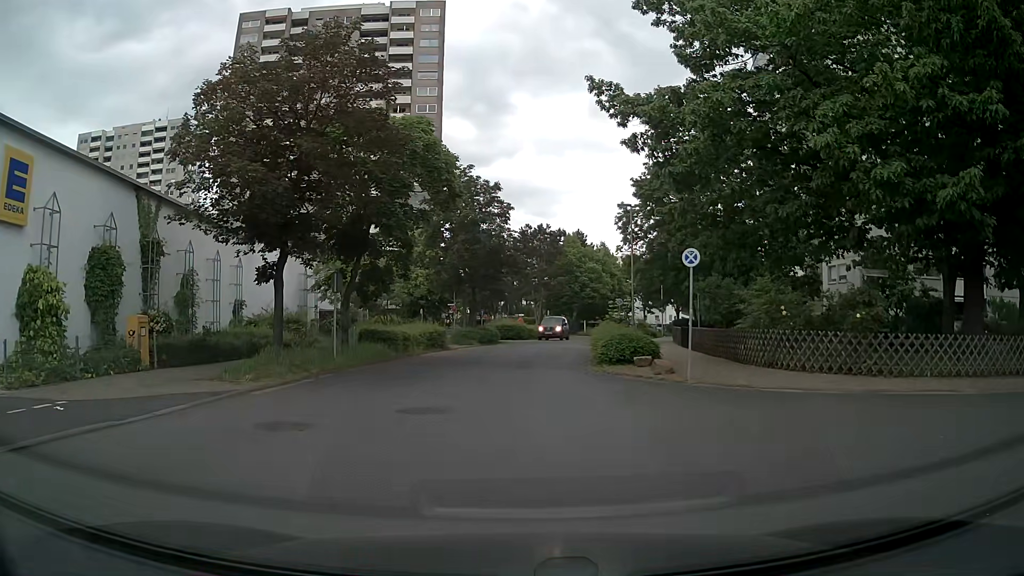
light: Day
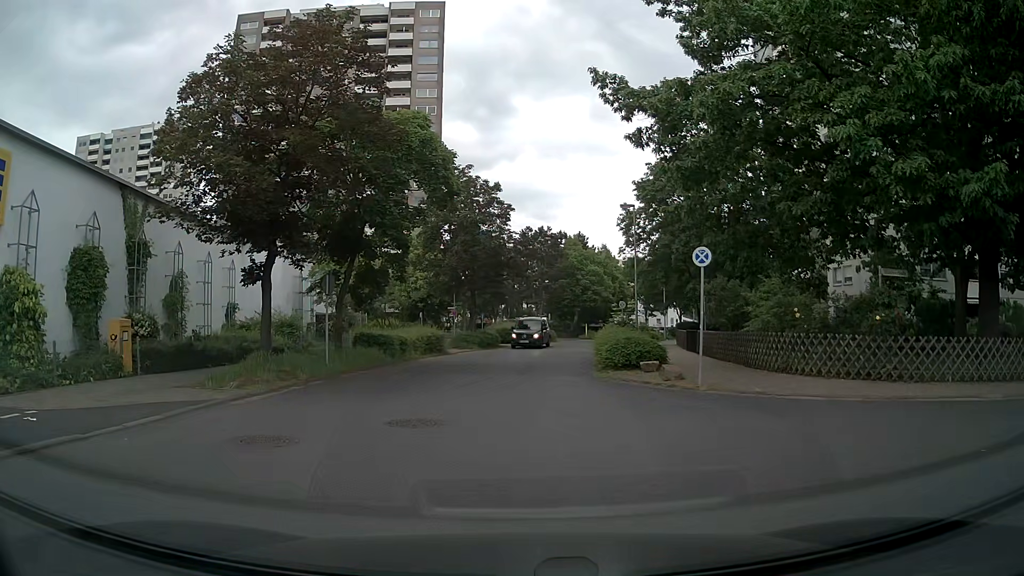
(0.0, +0.8) m; 0°
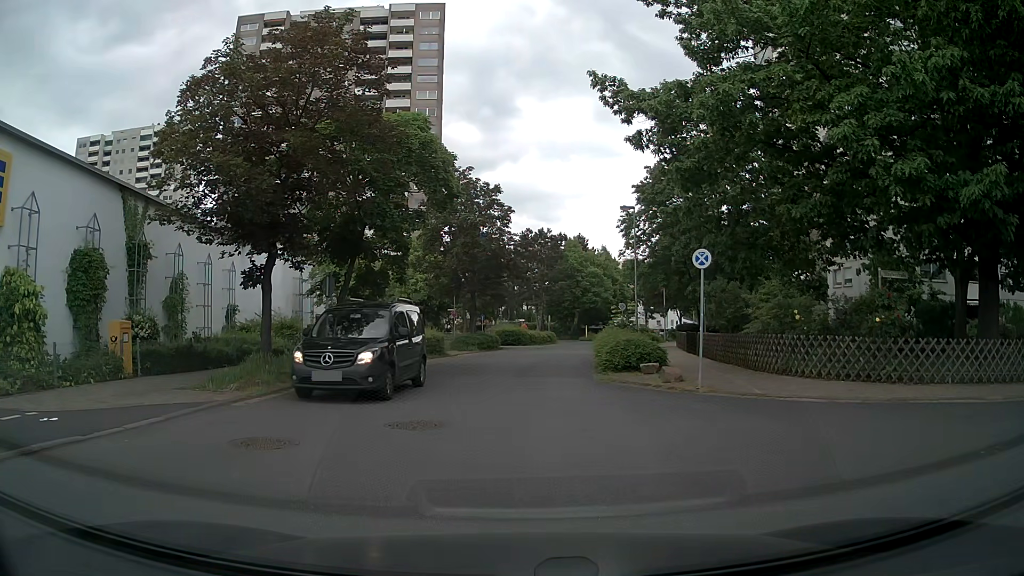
(0.0, +0.1) m; 0°
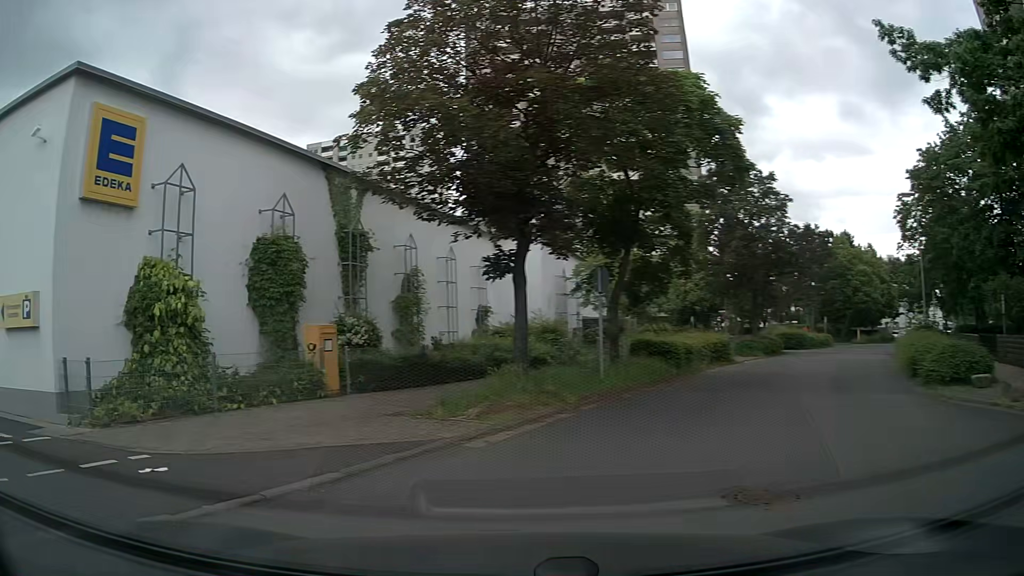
(-0.6, +3.9) m; -24°
